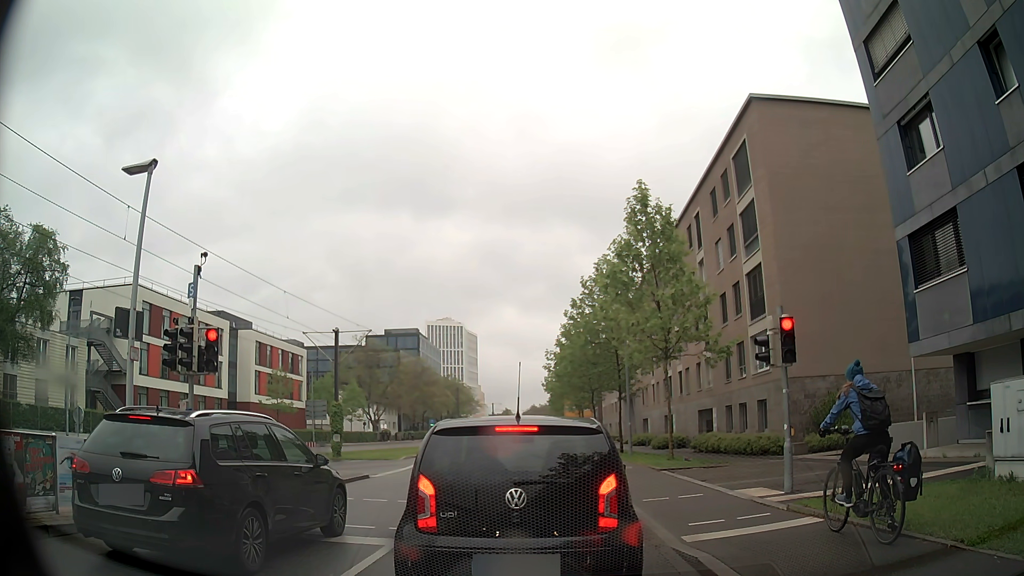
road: secondary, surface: asphalt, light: Day
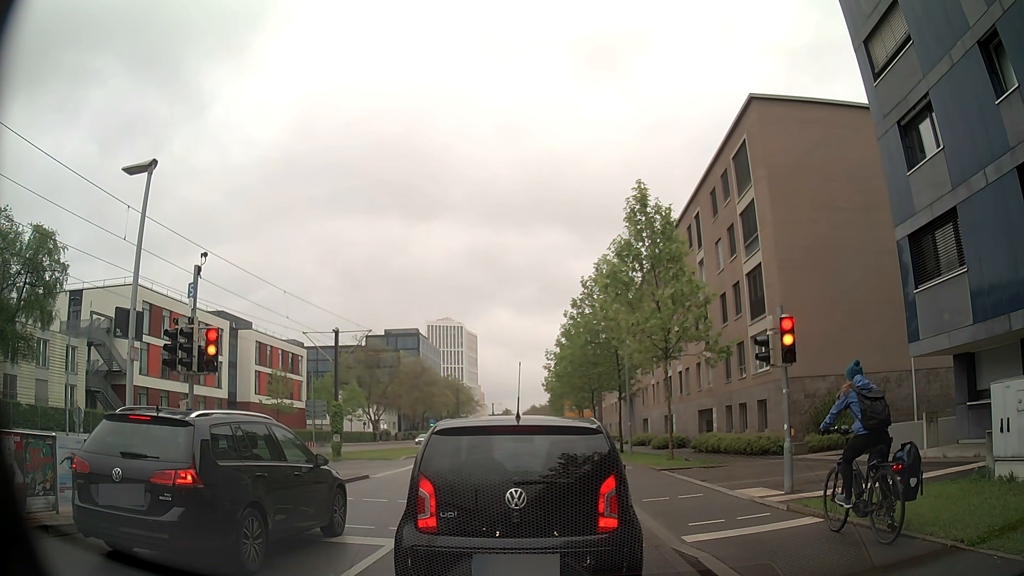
(0.0, 0.0) m; 0°
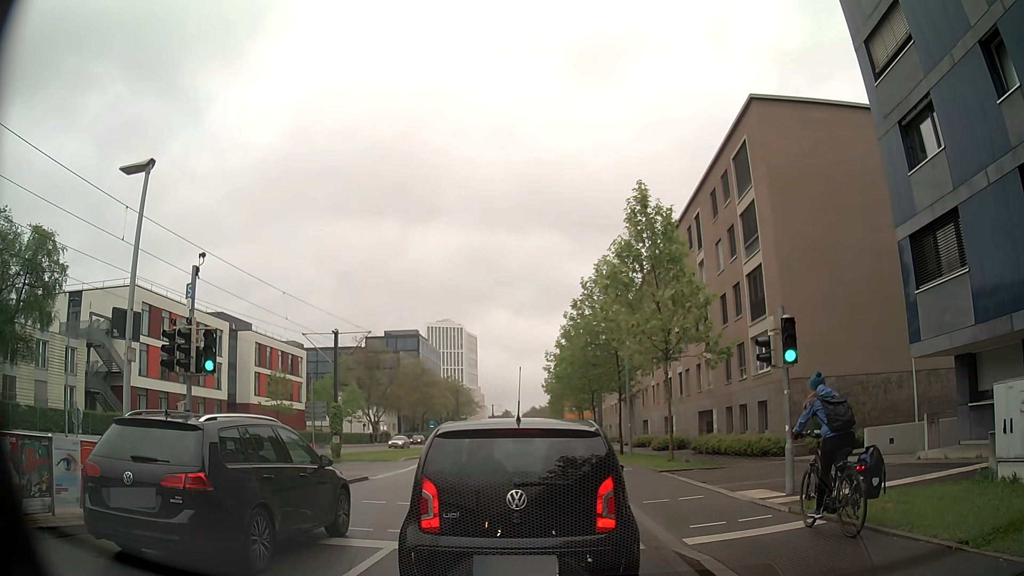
(0.0, +0.1) m; 0°
